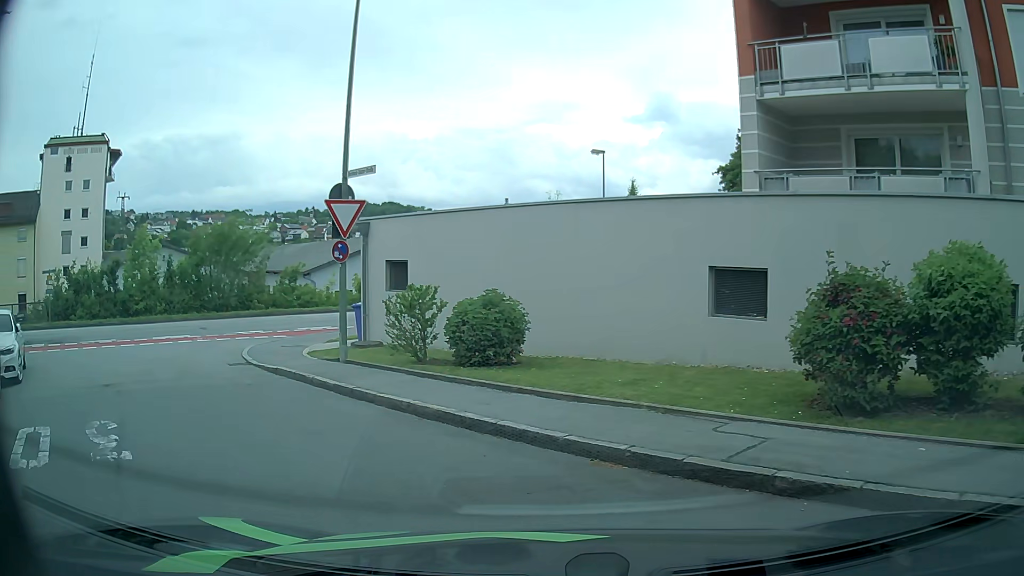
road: residential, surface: asphalt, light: Day
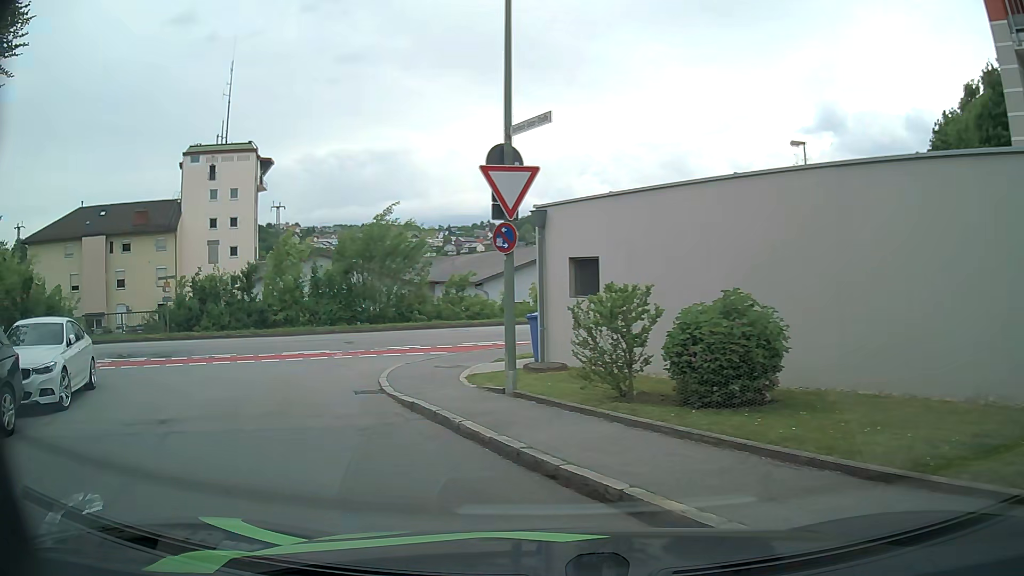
(-0.5, +3.9) m; -15°
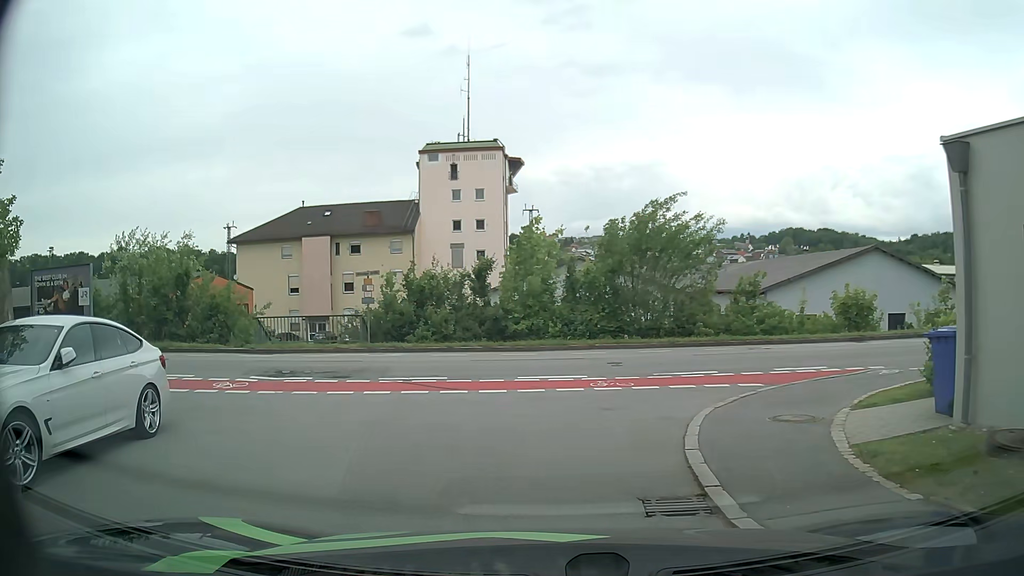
(-1.4, +6.4) m; -24°
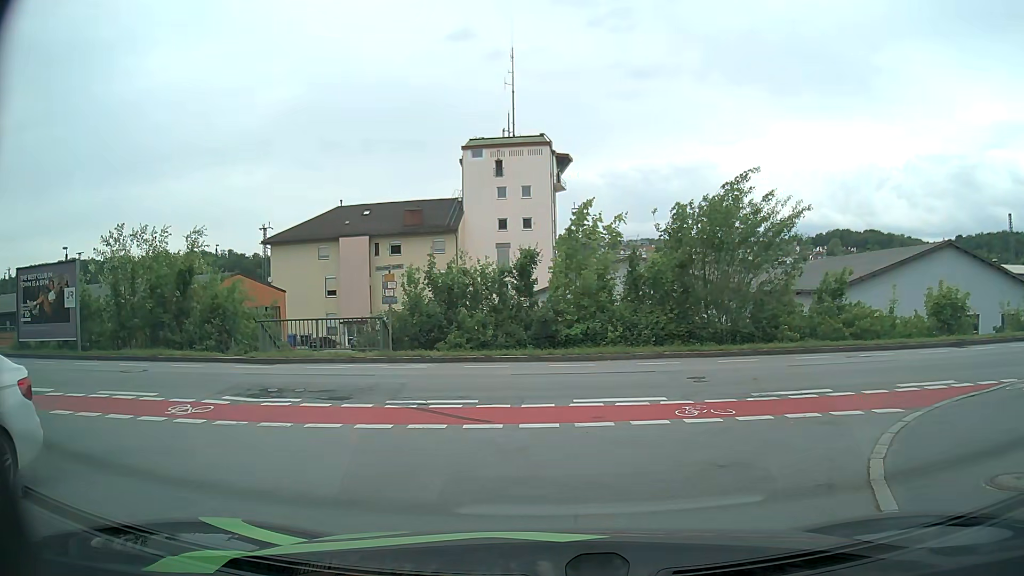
(-0.1, +3.7) m; -3°
